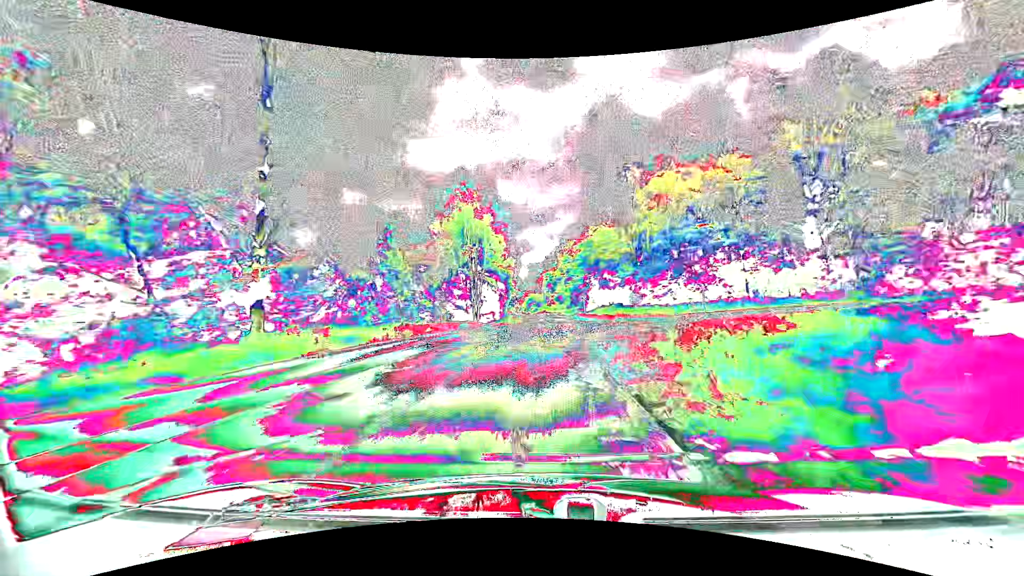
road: secondary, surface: asphalt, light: Day
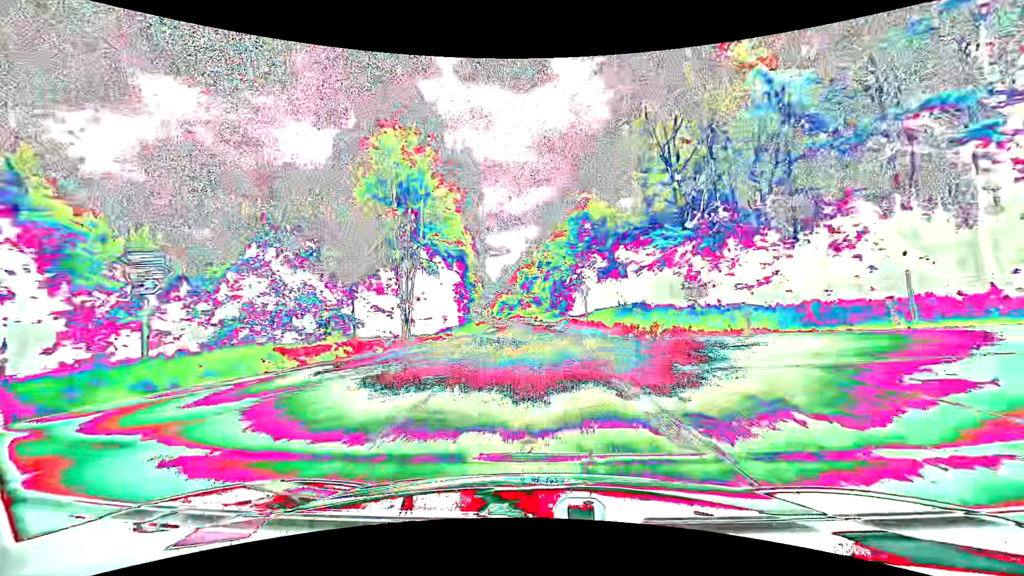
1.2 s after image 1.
(+0.6, +27.9) m; +3°
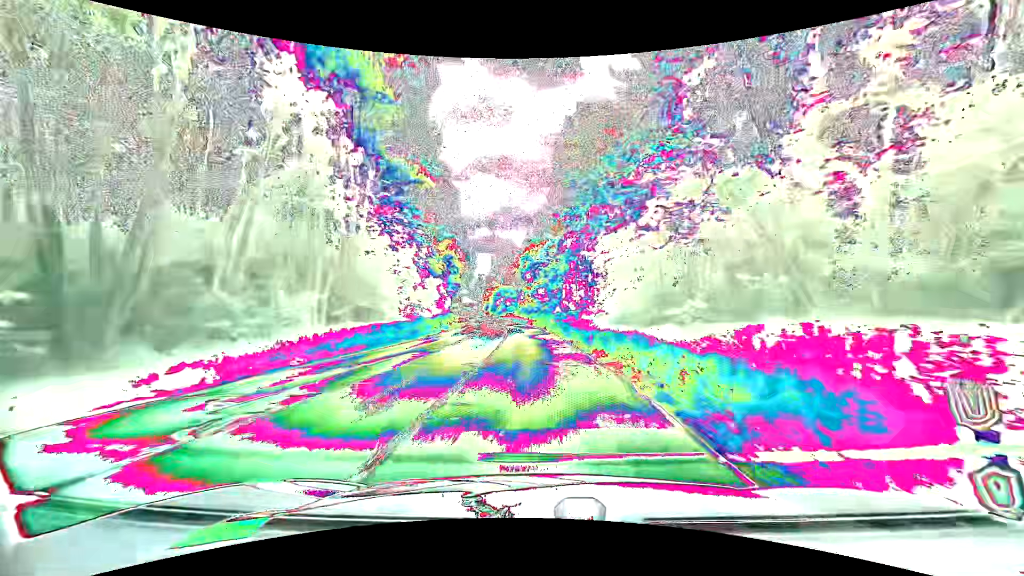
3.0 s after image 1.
(+0.1, +42.4) m; -1°
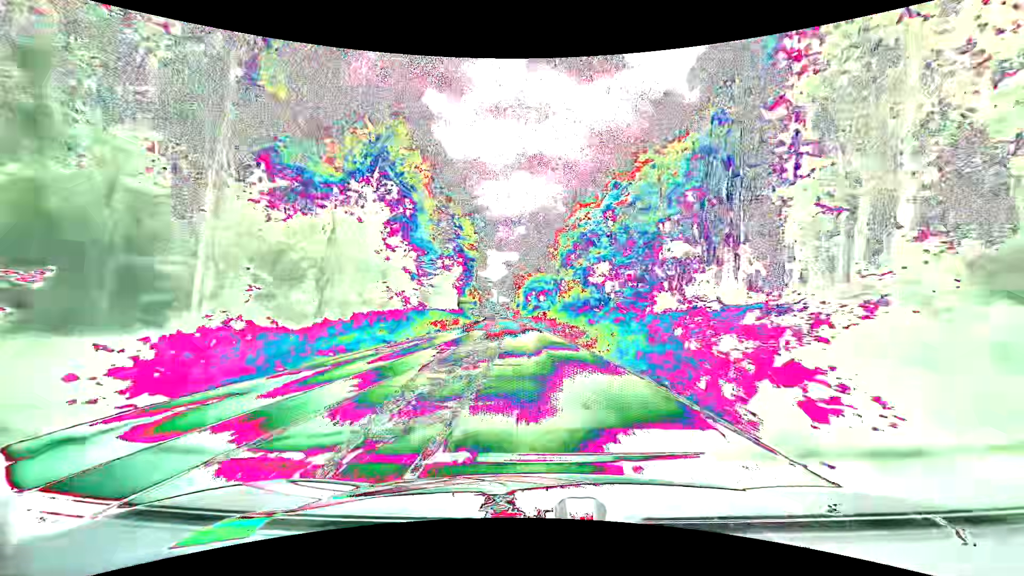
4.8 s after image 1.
(-1.2, +43.2) m; -4°
